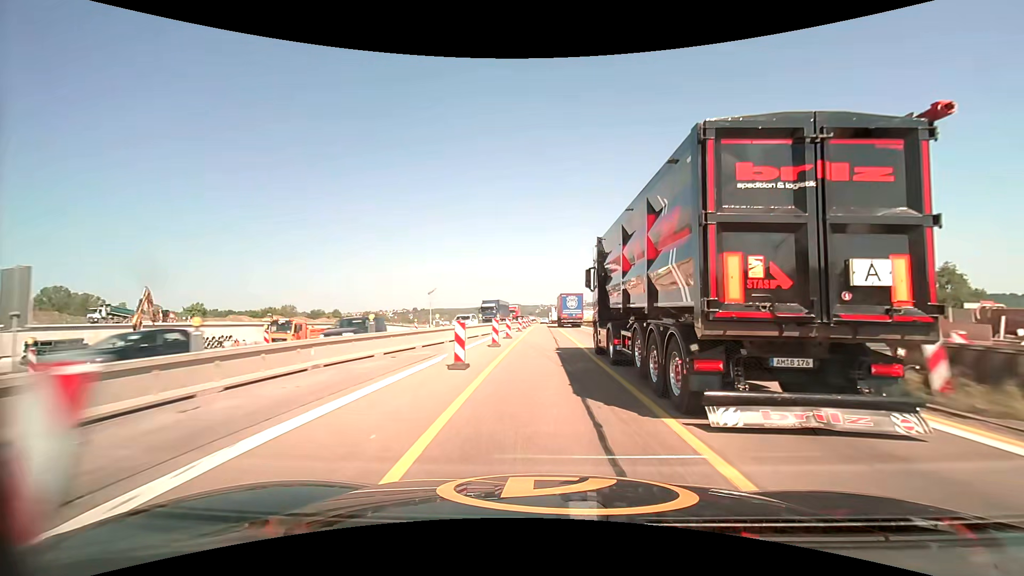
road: motorway_link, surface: asphalt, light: Day
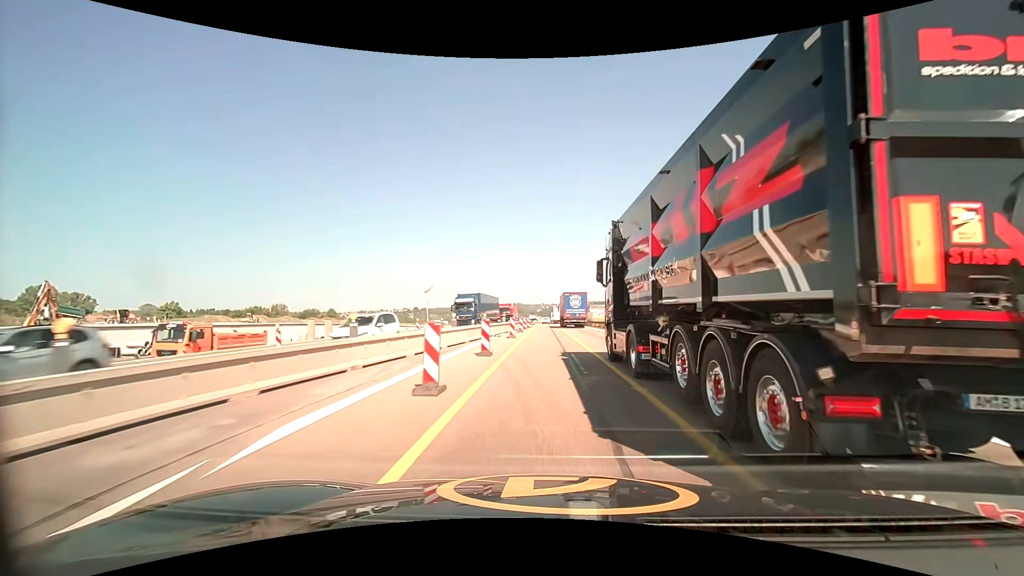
(0.0, +12.6) m; 0°
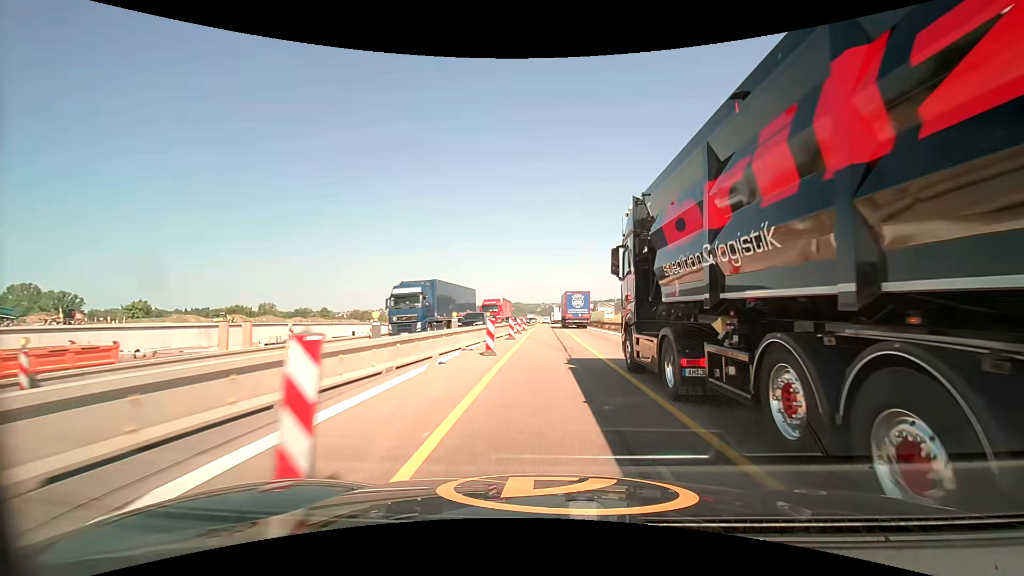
(0.0, +12.7) m; 0°
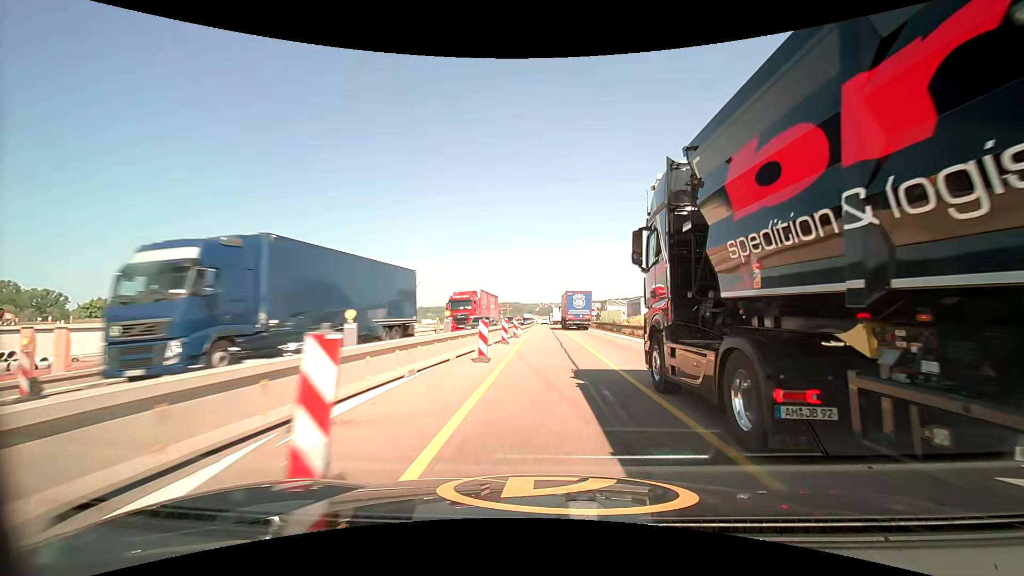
(0.0, +12.7) m; 0°
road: service
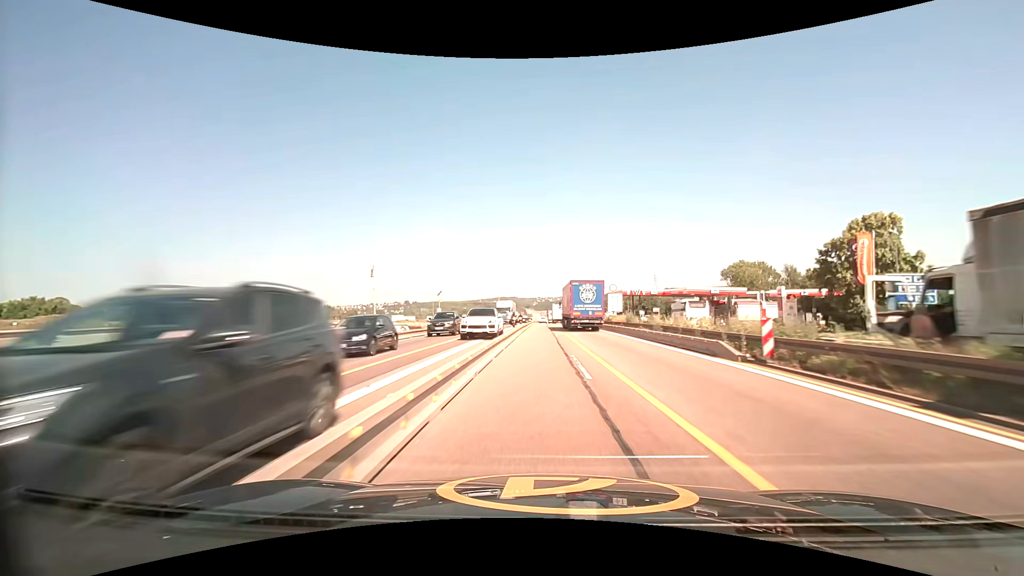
(+0.3, +64.2) m; 0°
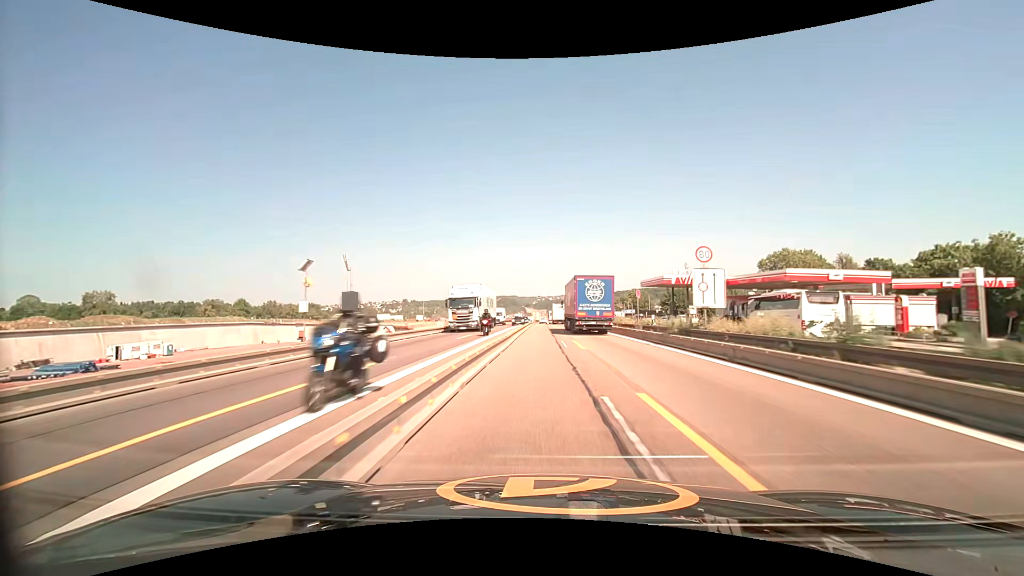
(0.0, +25.7) m; 0°
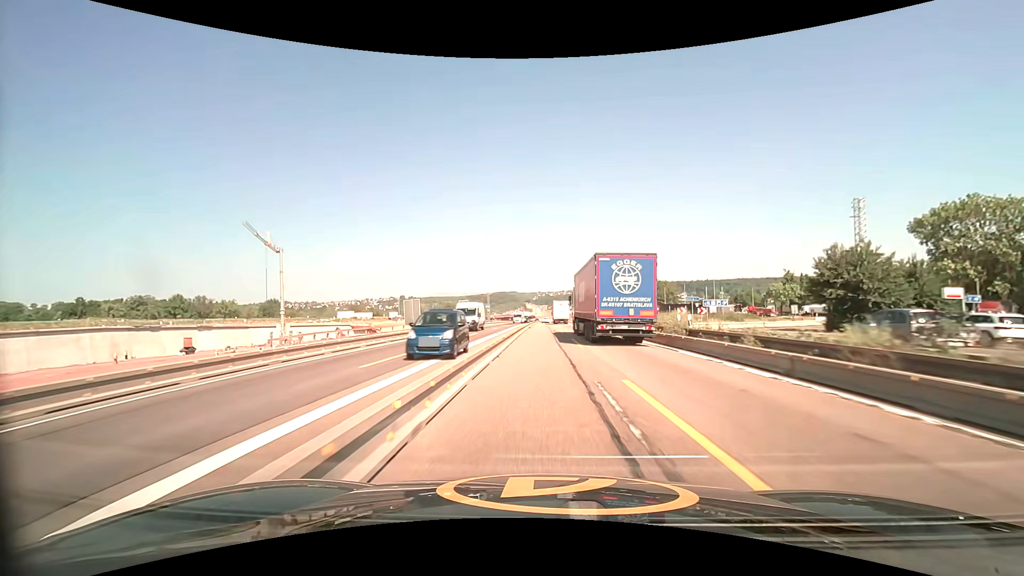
(-0.1, +51.1) m; 0°
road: motorway
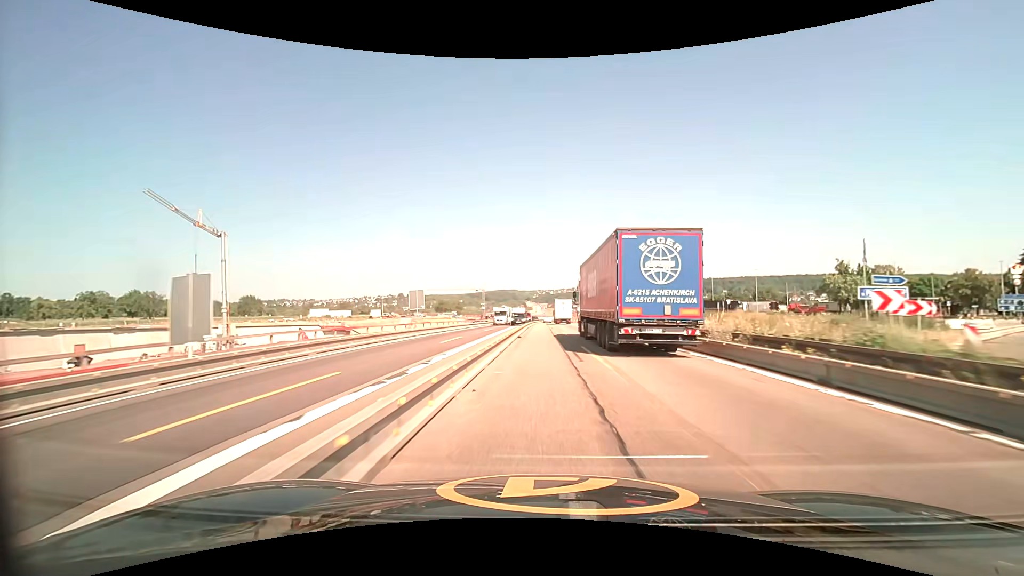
(0.0, +25.3) m; 0°
(0, +10) (0, +20) (0, +30) (0, +40) (0, +50) (0, +60) (0, +70) (0, +80) (0, +90) (+1, +100) m
